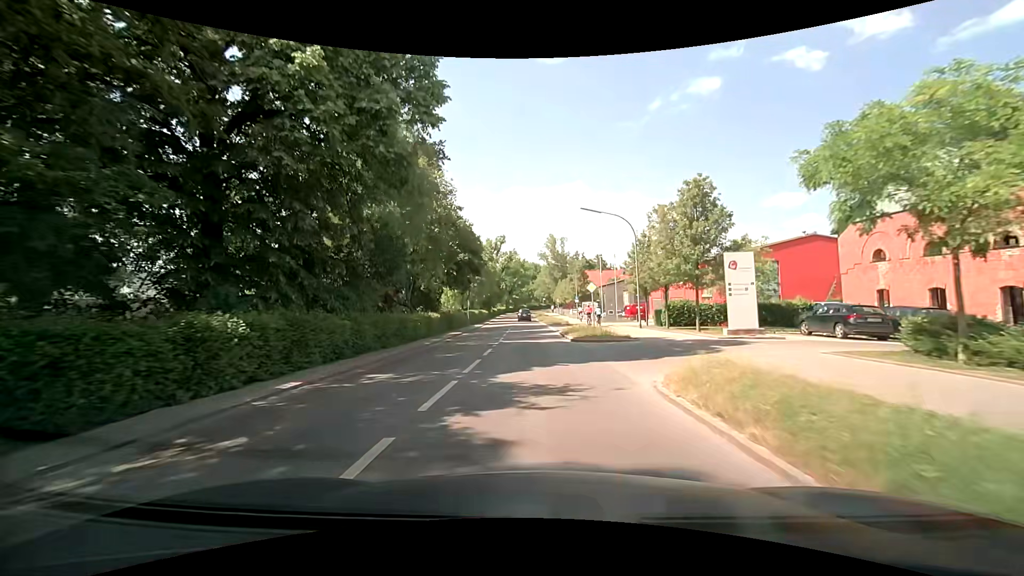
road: secondary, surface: asphalt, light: Day
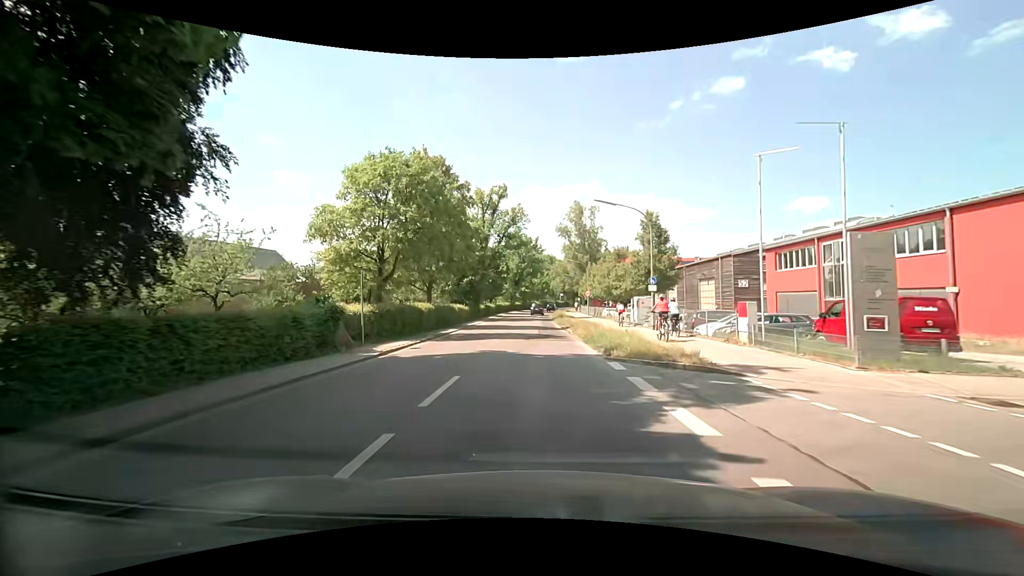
(-0.7, +36.1) m; -2°
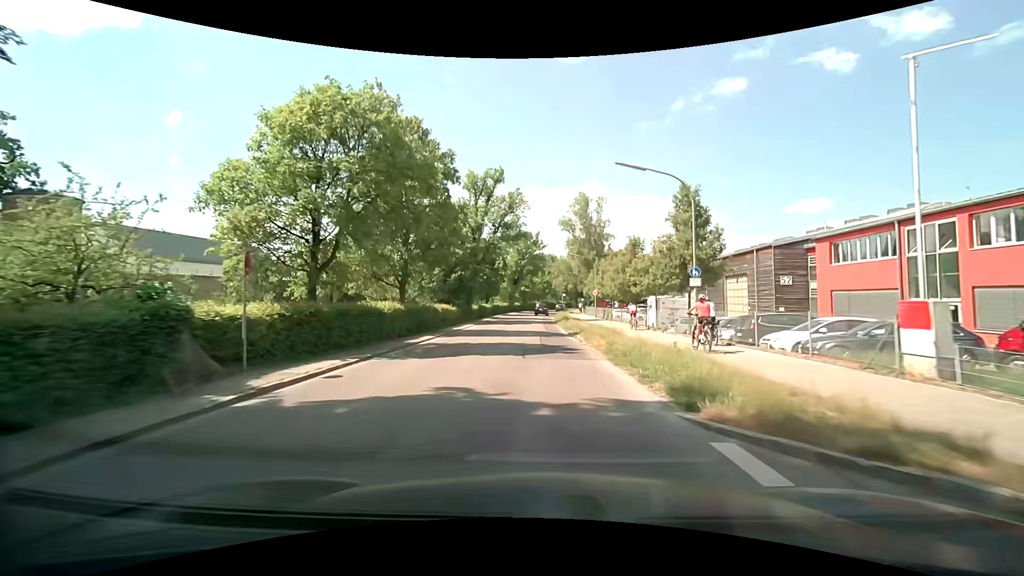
(0.0, +7.5) m; 0°
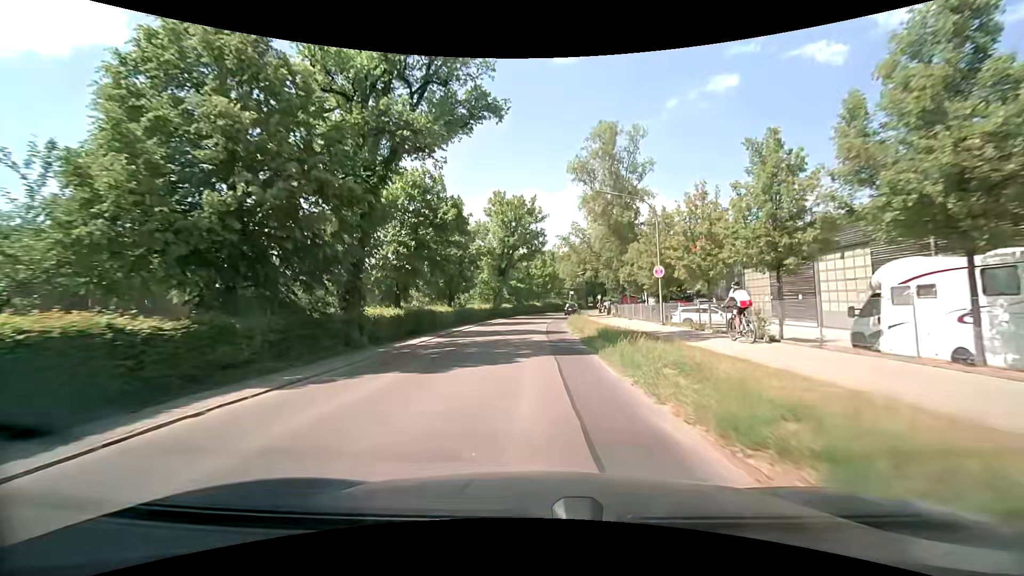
(+0.2, +30.7) m; +1°
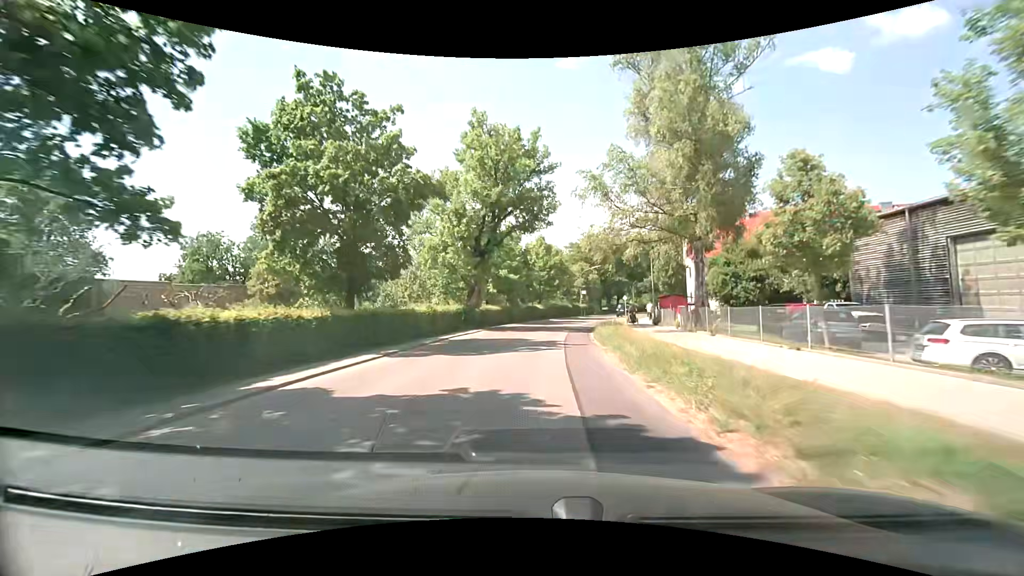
(-0.3, +23.1) m; 0°
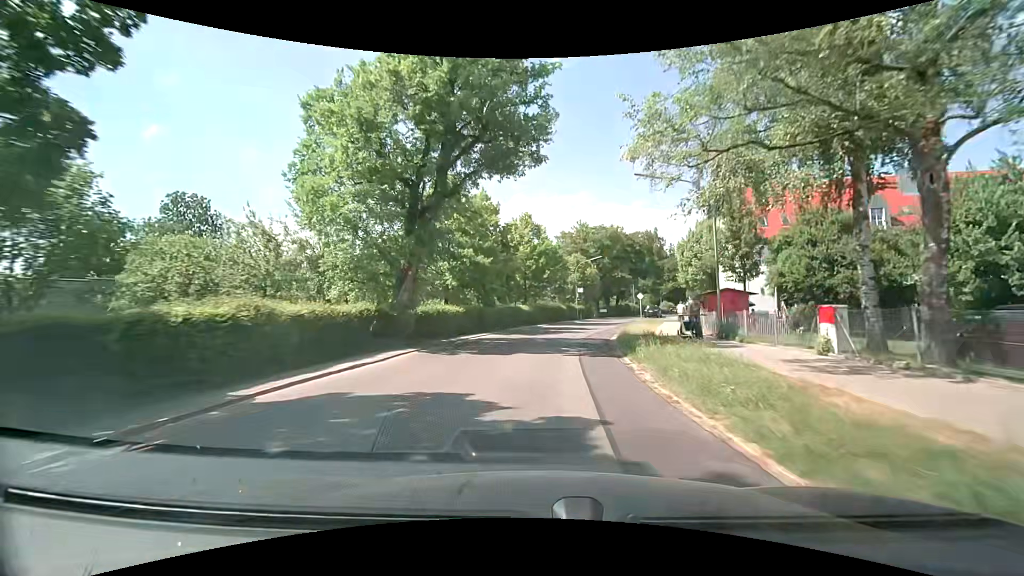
(0.0, +15.6) m; +1°
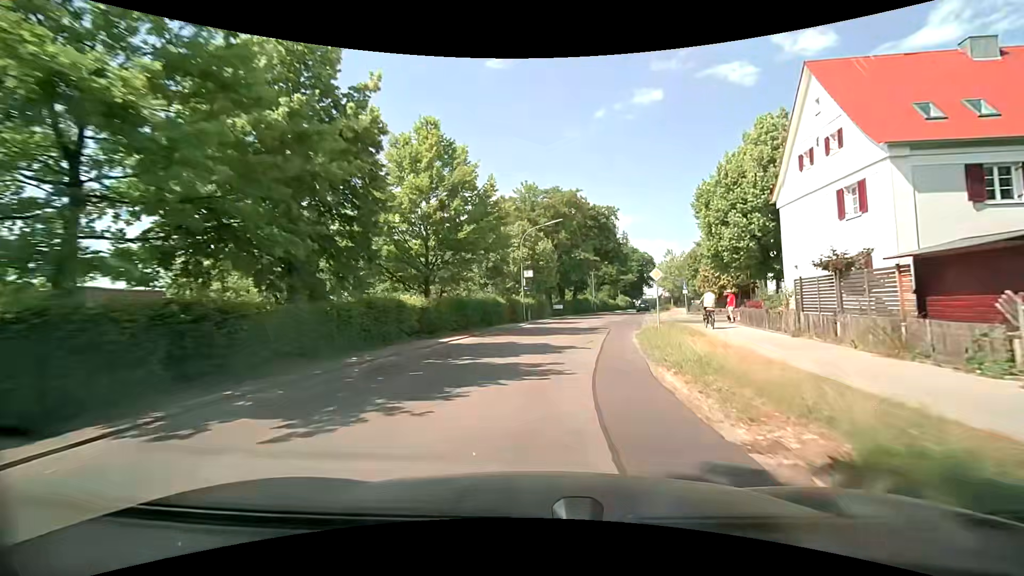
(+1.3, +22.9) m; +6°
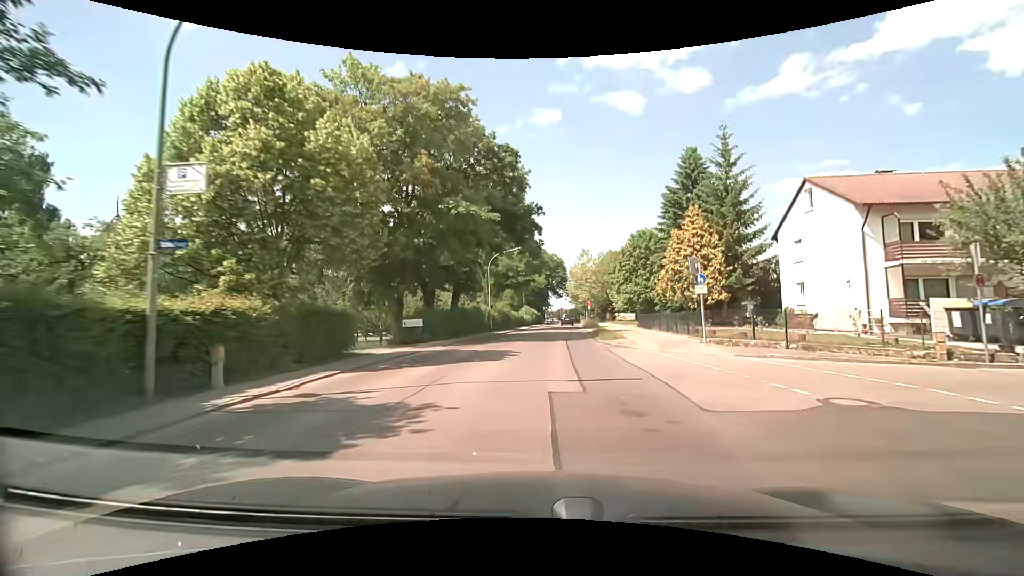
(+3.3, +28.6) m; +12°
(0, +10) (+1, +20) (+1, +30) (+2, +40) (+3, +50) (+4, +60) (+4, +70) (+5, +80) (+6, +90) (+7, +100) m
